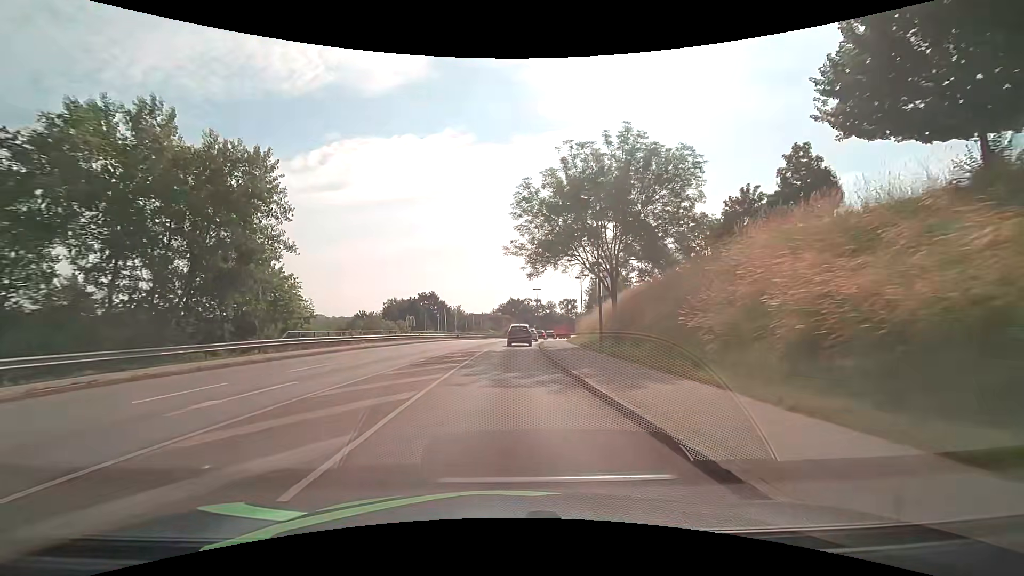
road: tertiary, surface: asphalt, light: Day
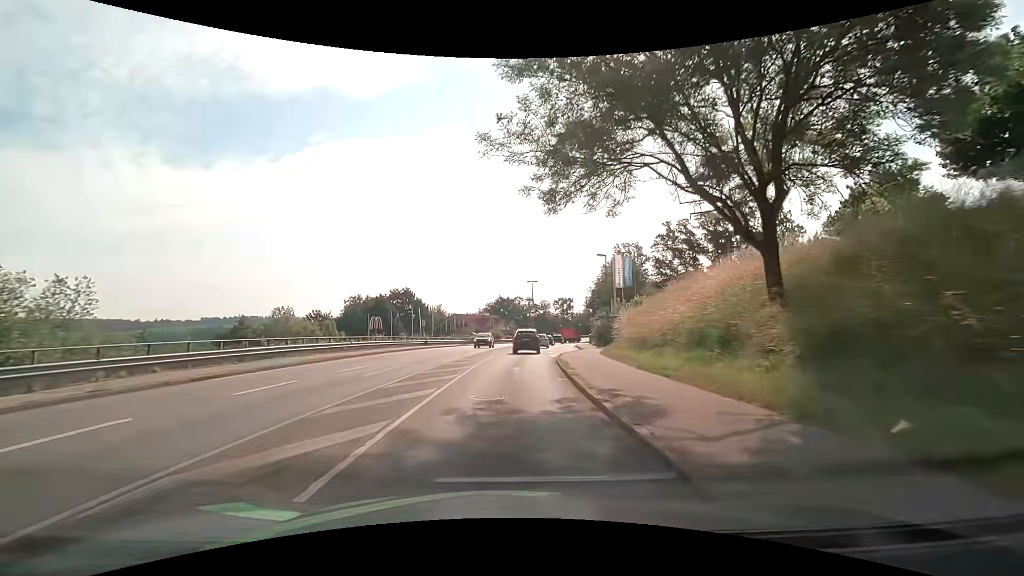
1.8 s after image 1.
(+0.1, +22.2) m; +1°
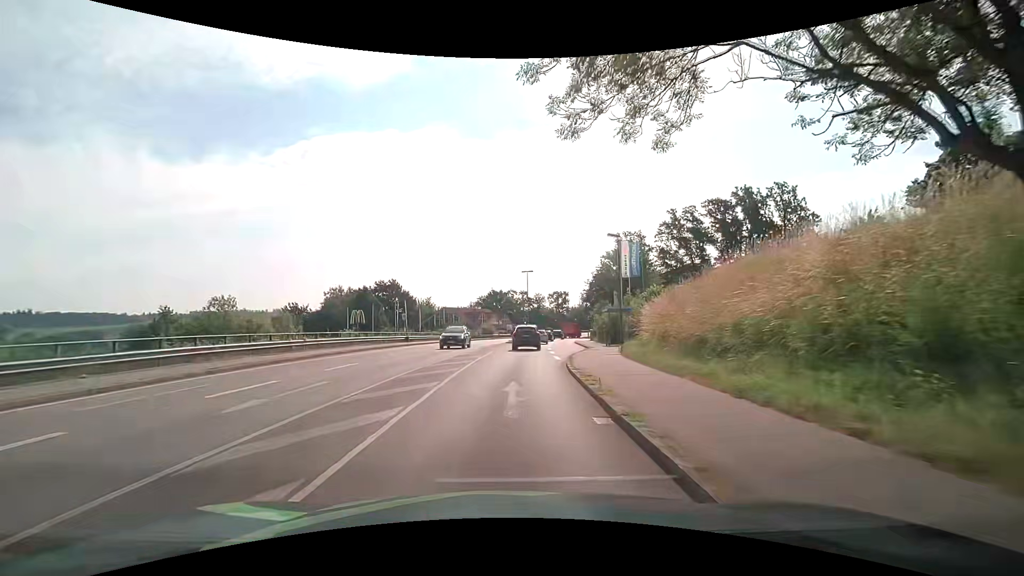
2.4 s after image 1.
(0.0, +7.2) m; +1°
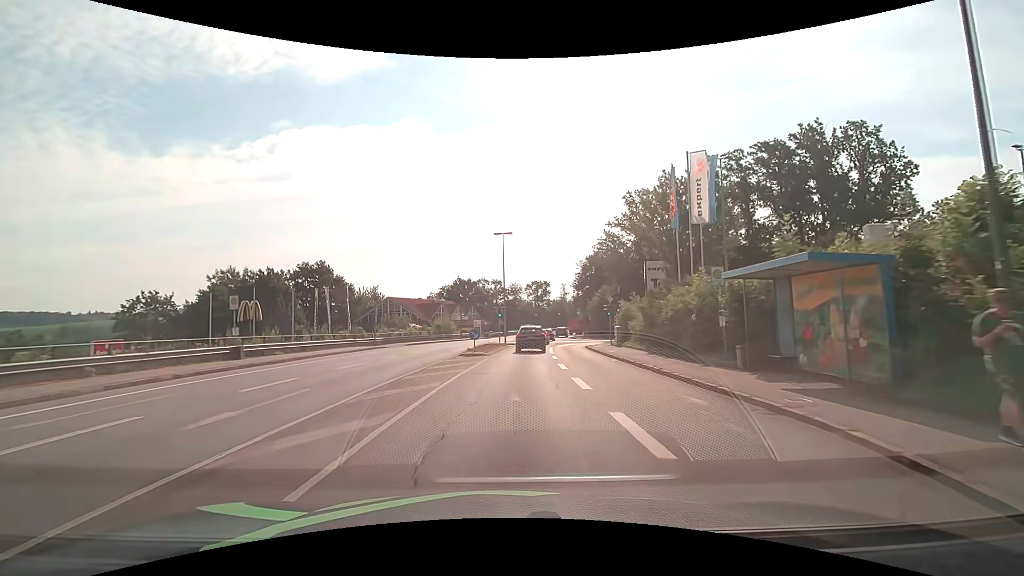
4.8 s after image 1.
(+0.7, +28.5) m; +3°
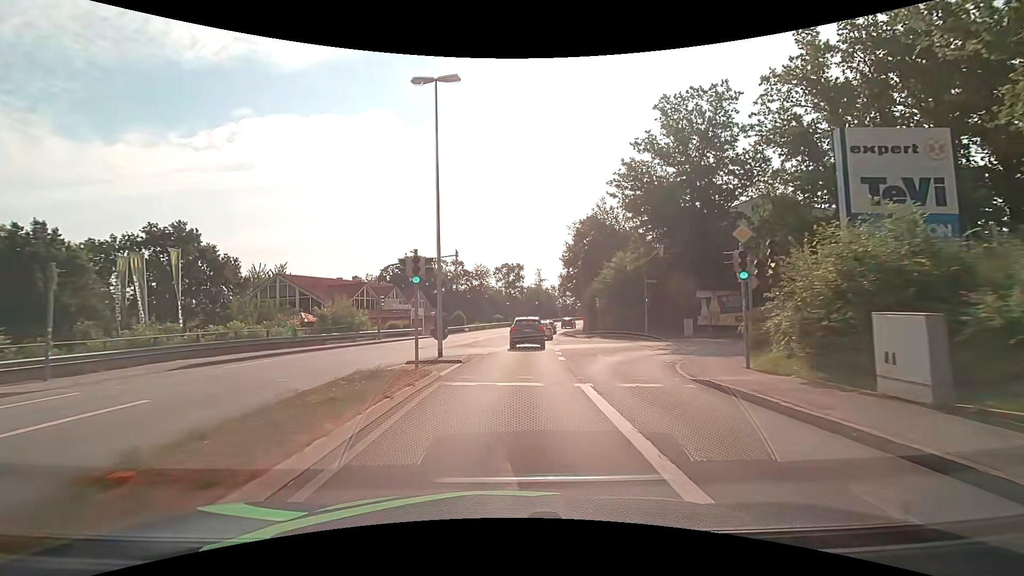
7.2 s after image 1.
(+0.8, +28.3) m; +3°
(0, +10) (+1, +20) (+1, +30) (+2, +40) (+3, +50) (+5, +60) (+7, +70) (+9, +79) (+12, +89) (+15, +98) m
